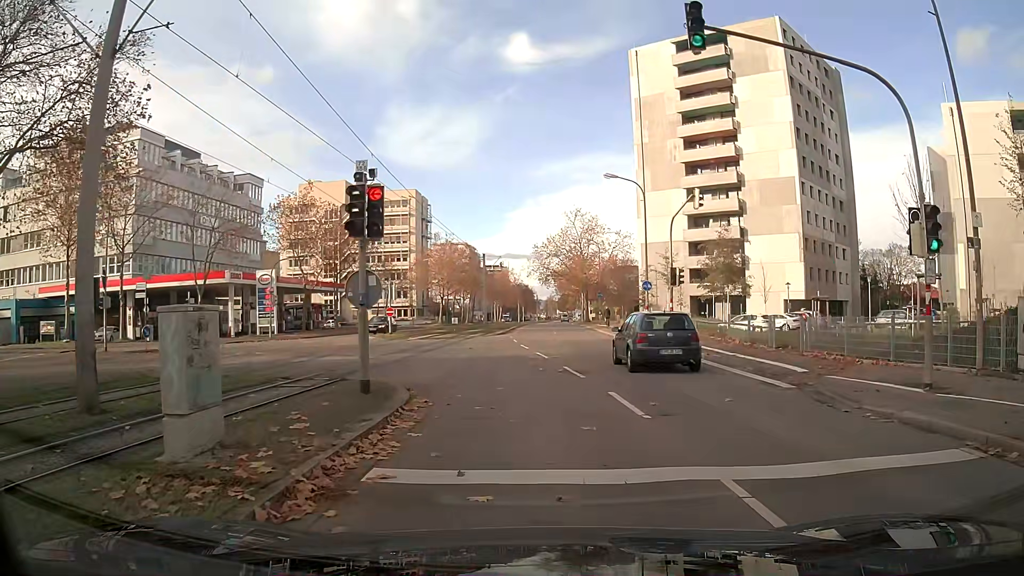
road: tertiary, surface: asphalt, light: Day
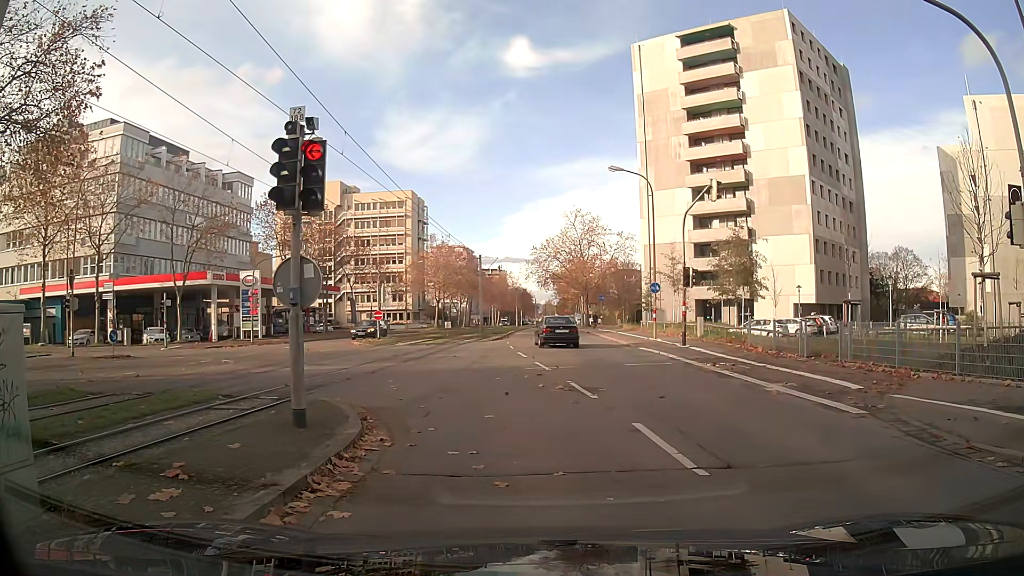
(0.0, +2.9) m; 0°
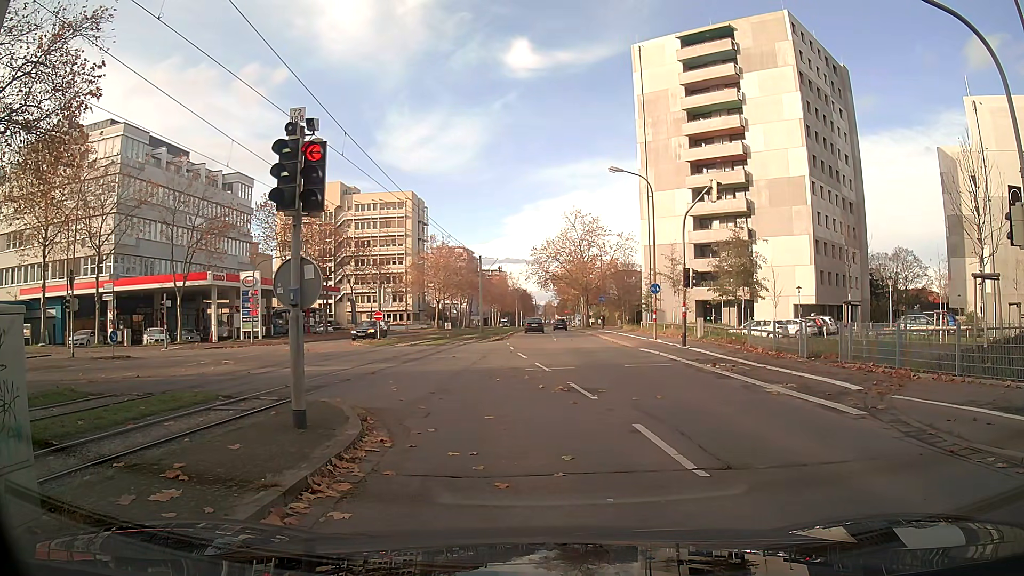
(0.0, +0.1) m; 0°
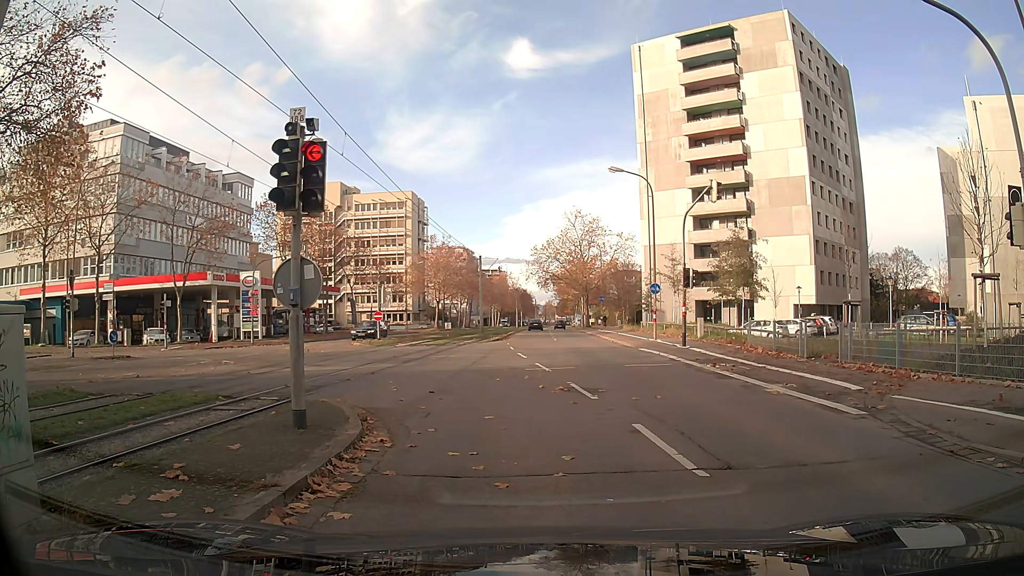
(0.0, 0.0) m; 0°
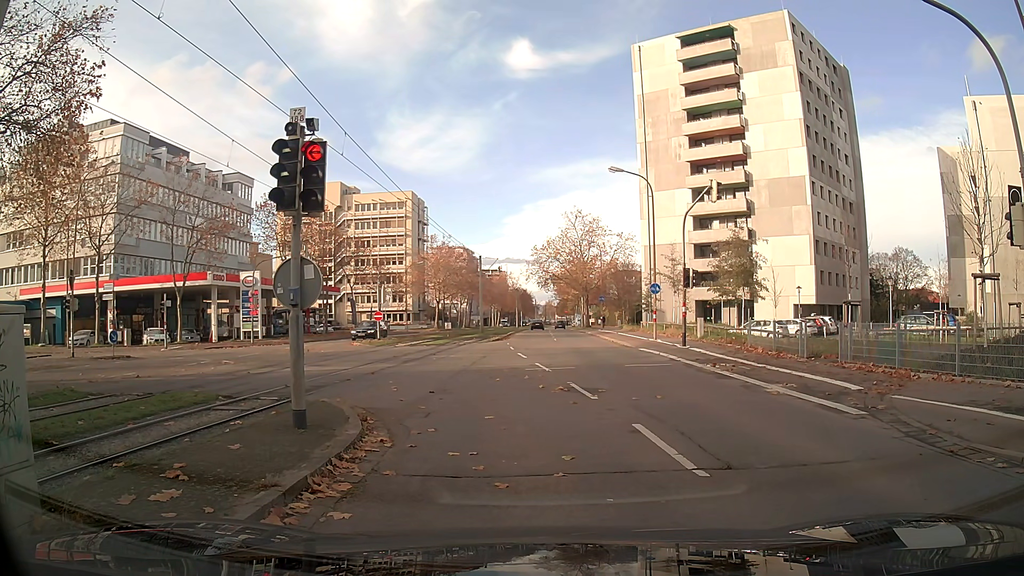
(0.0, 0.0) m; 0°
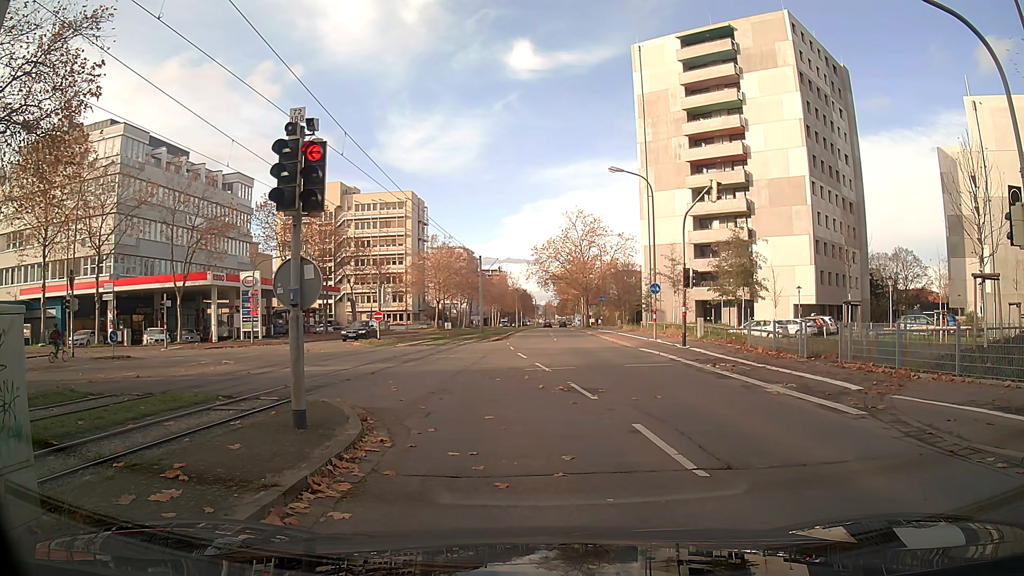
(0.0, 0.0) m; 0°
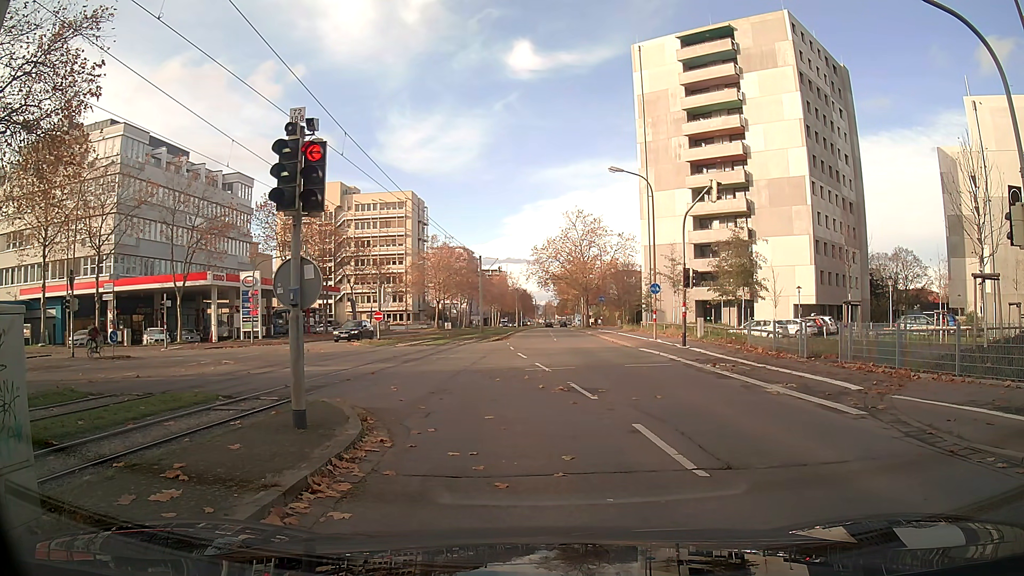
(0.0, 0.0) m; 0°
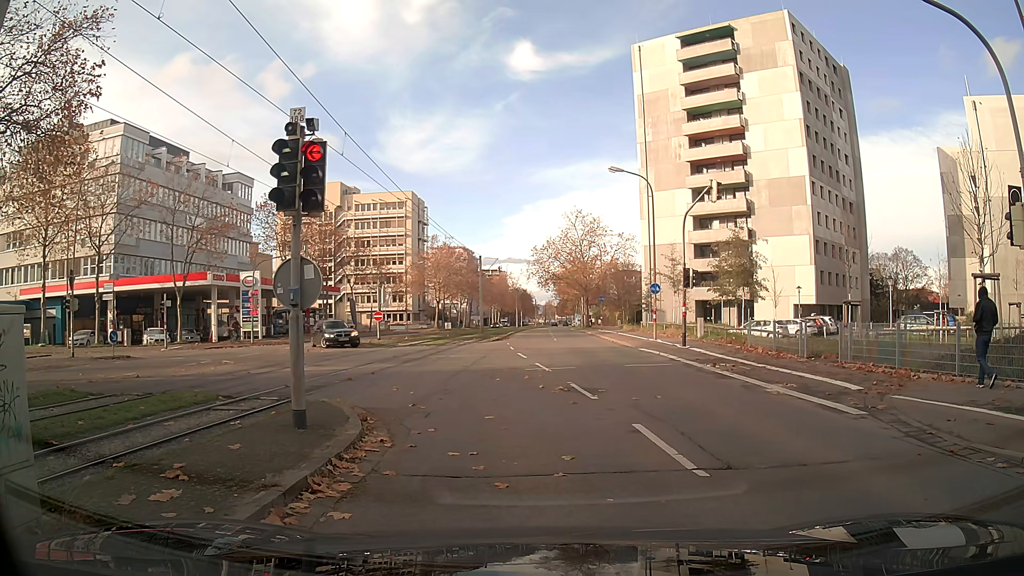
(0.0, 0.0) m; 0°
(-1, +10) (-5, +19) (-12, +26) (-21, +30) (-31, +31) (-41, +32) (-43, +40) (-40, +50) (-39, +60) (-38, +70) m
